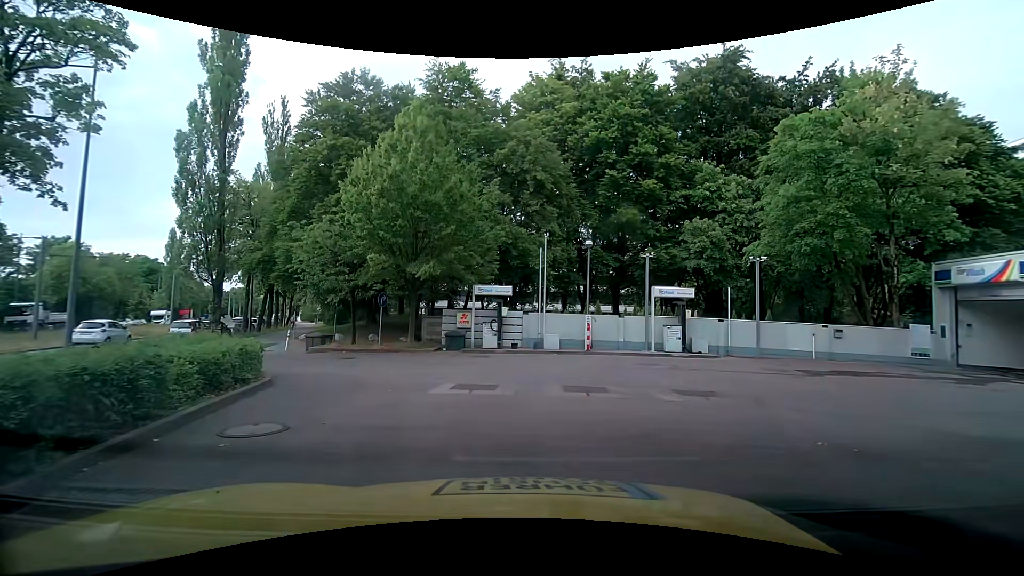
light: Day
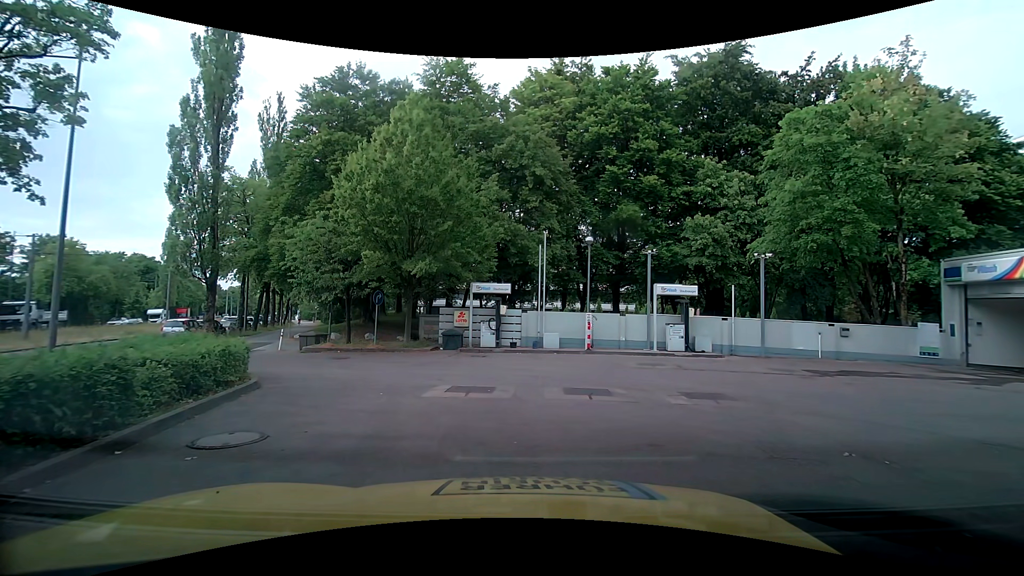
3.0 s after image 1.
(0.0, +0.6) m; 0°
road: service
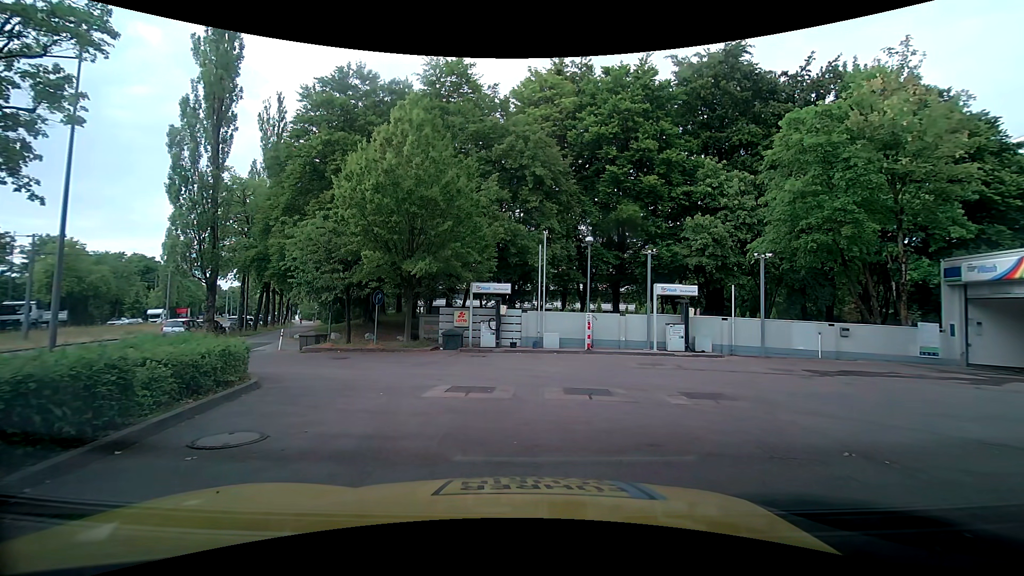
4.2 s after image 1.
(0.0, 0.0) m; 0°
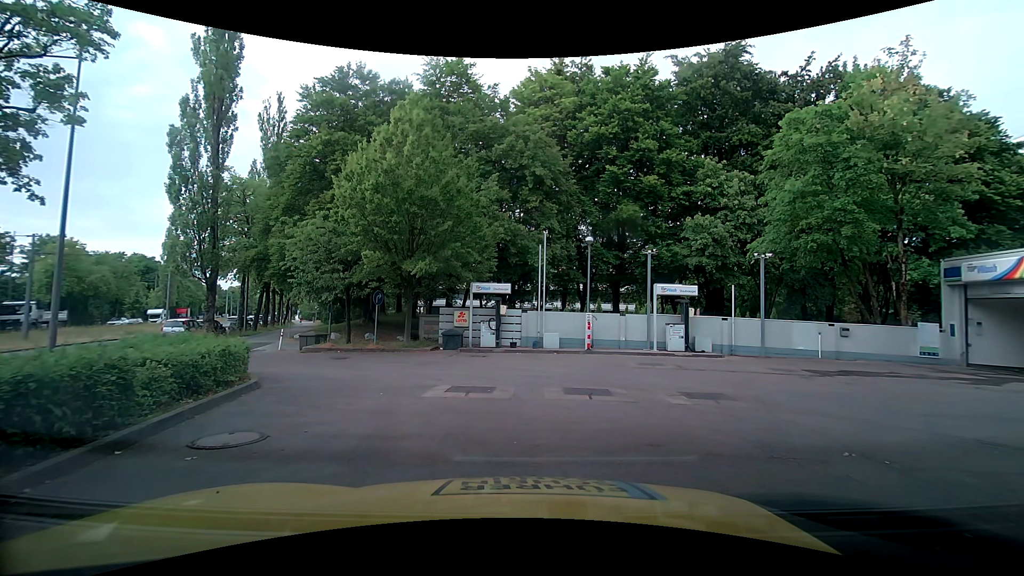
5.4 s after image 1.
(0.0, 0.0) m; 0°
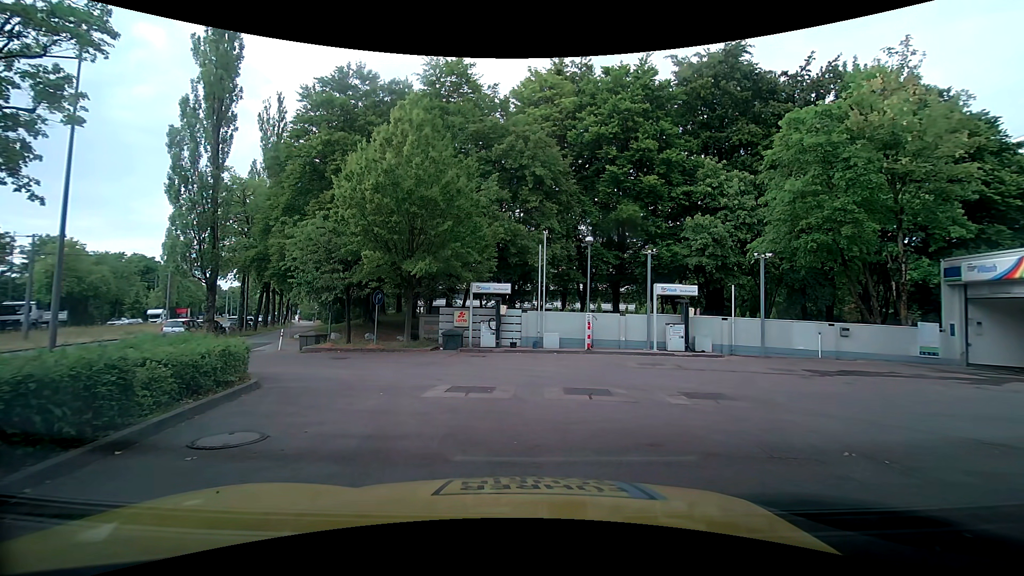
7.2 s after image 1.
(0.0, 0.0) m; 0°
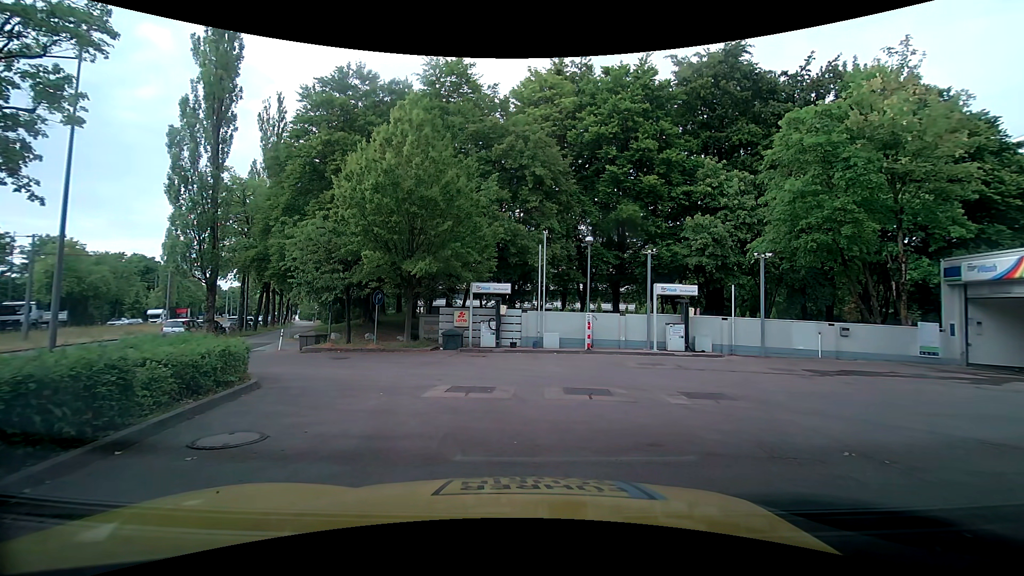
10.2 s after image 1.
(0.0, 0.0) m; 0°
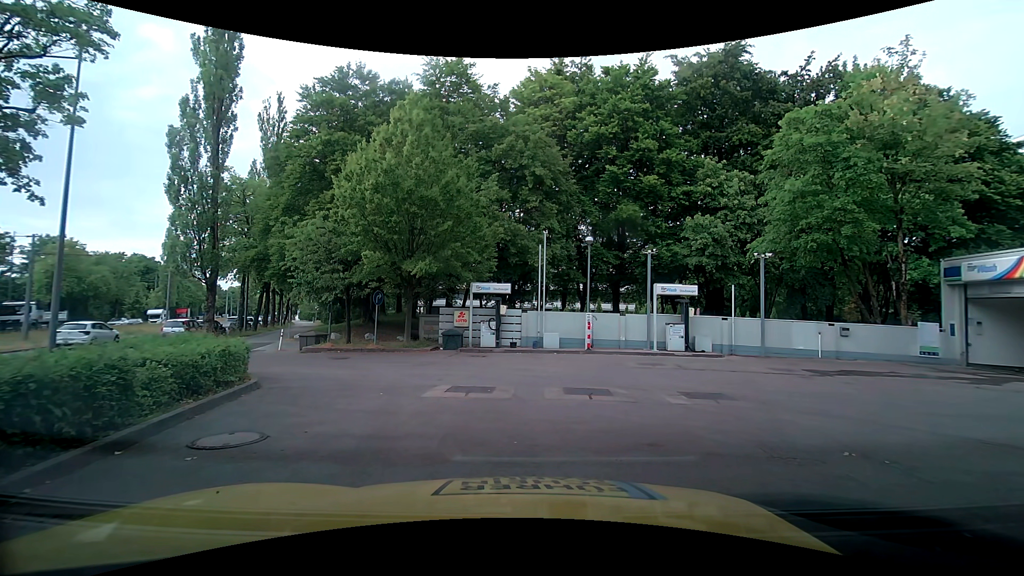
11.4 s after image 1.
(0.0, 0.0) m; 0°
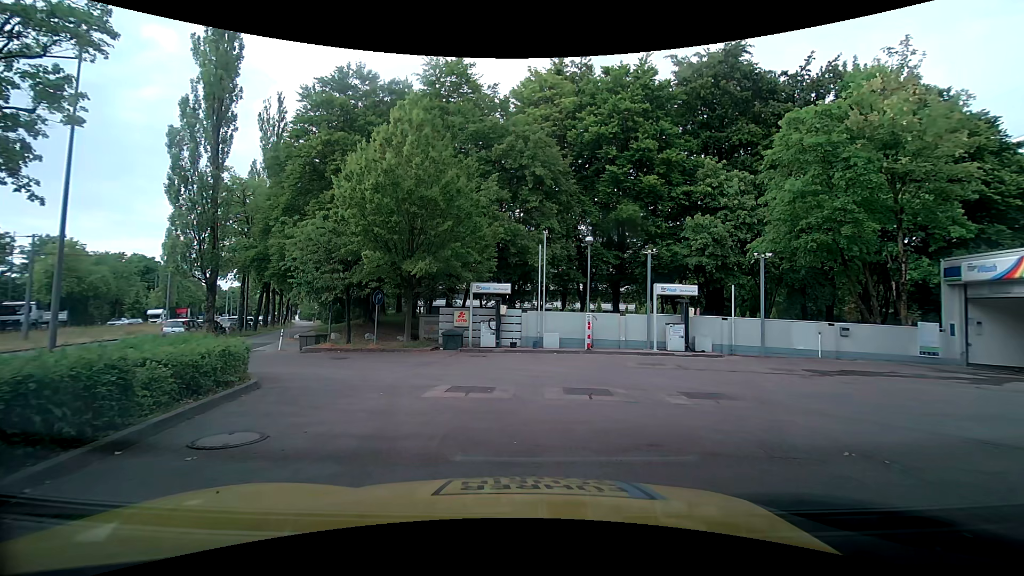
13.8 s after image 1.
(0.0, 0.0) m; 0°
